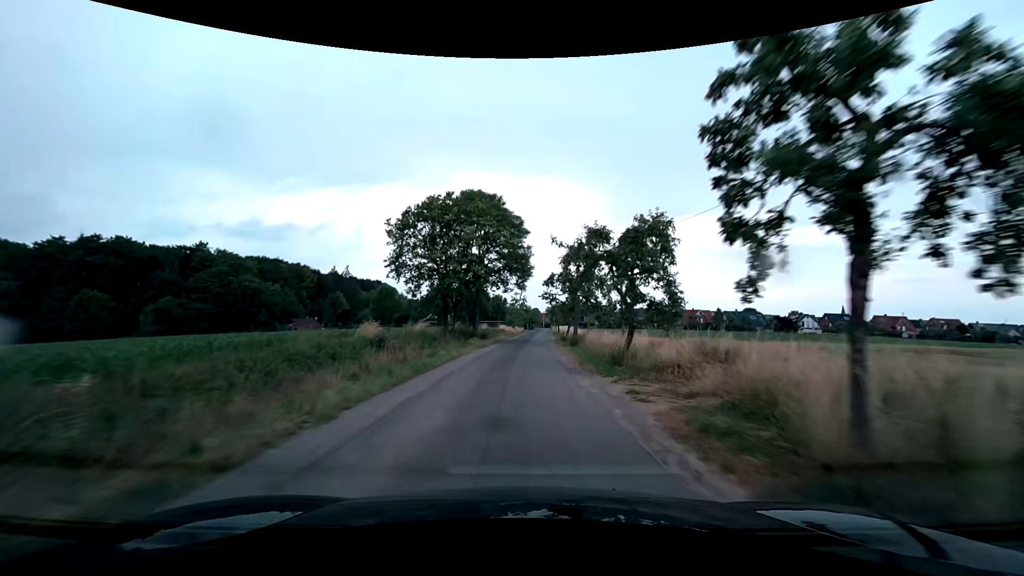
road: unclassified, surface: asphalt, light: Day
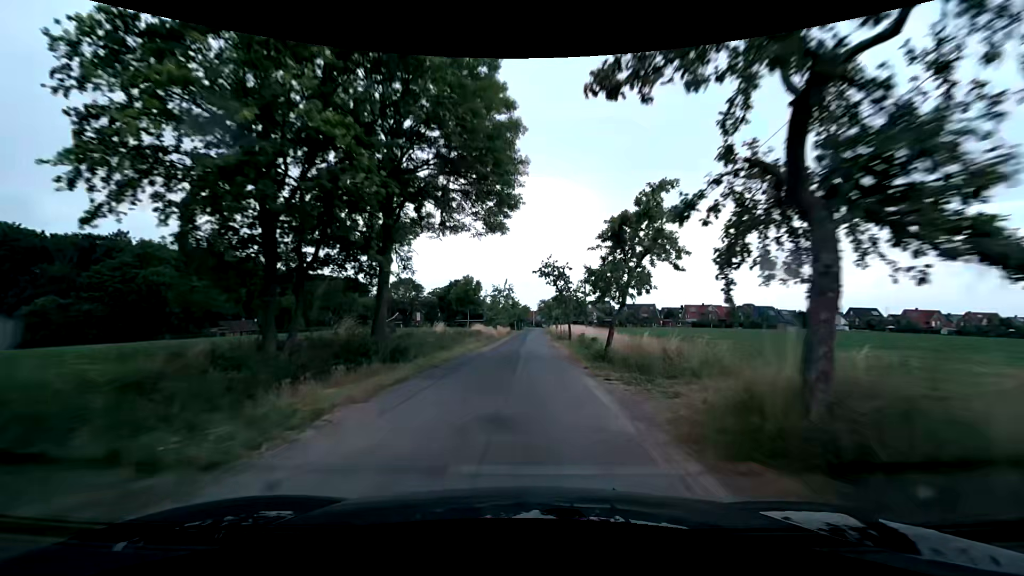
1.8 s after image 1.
(+0.4, +27.2) m; +1°
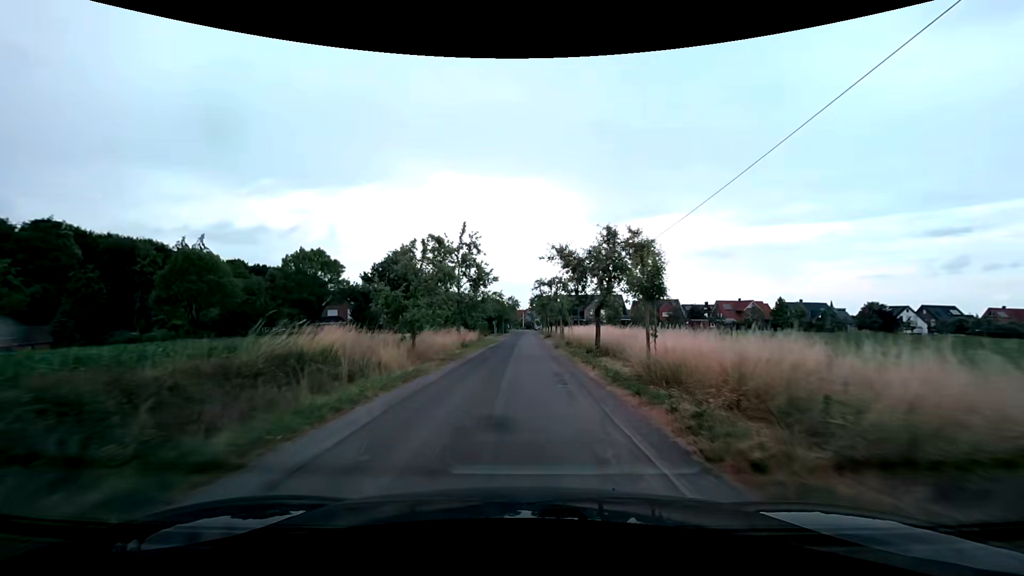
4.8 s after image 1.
(+0.6, +42.6) m; +1°
(0, +10) (0, +20) (0, +30) (0, +40) (0, +50) (0, +60) (0, +70) (0, +80) (0, +90) (0, +100) m
